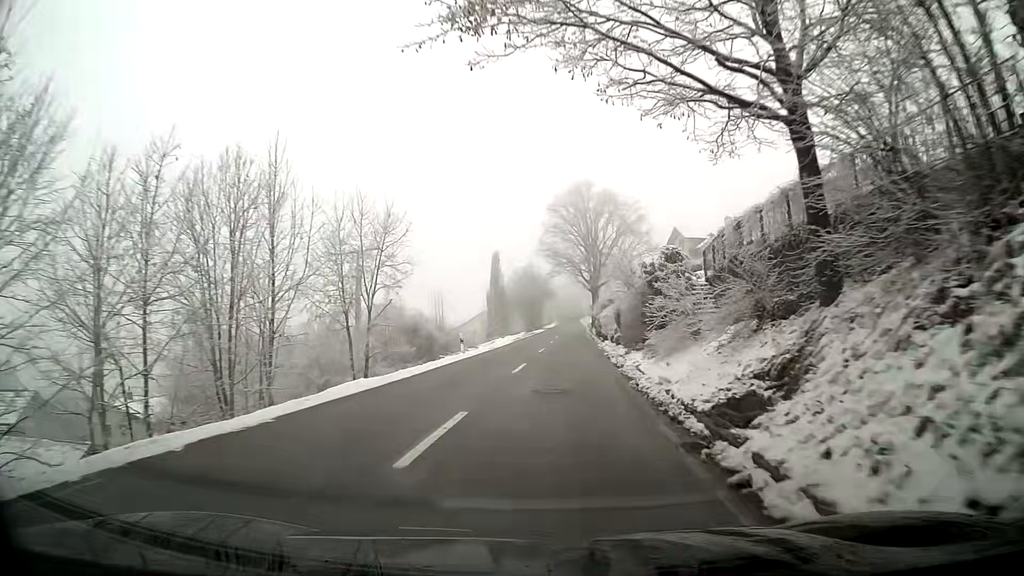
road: tertiary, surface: asphalt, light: Day
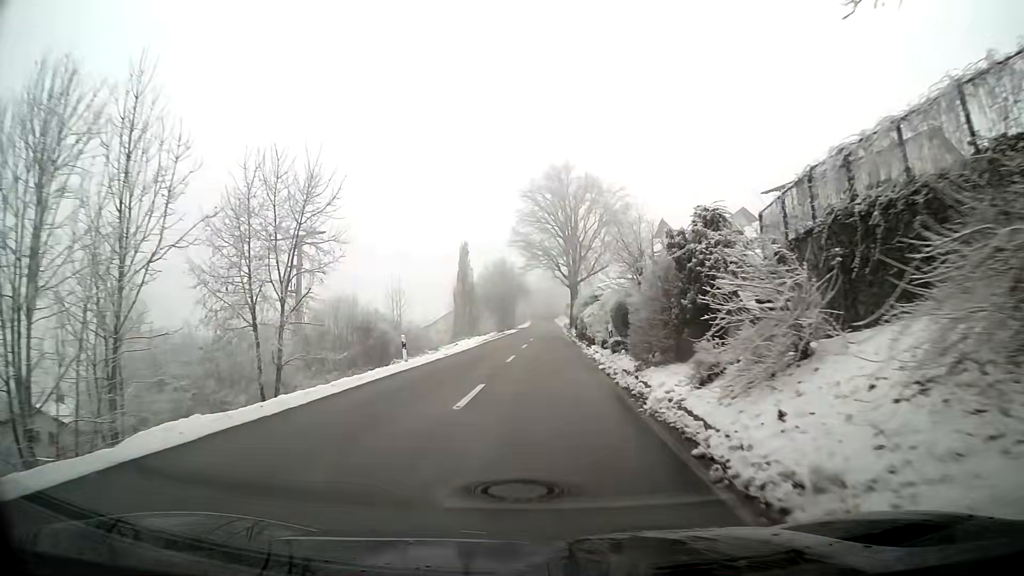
(+0.2, +8.0) m; +3°
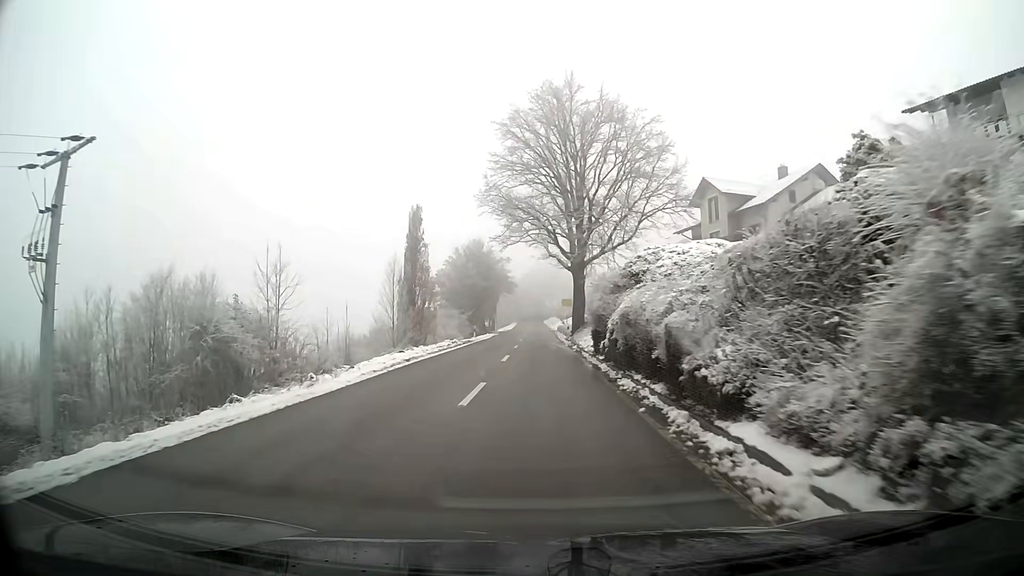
(+0.2, +24.4) m; +1°
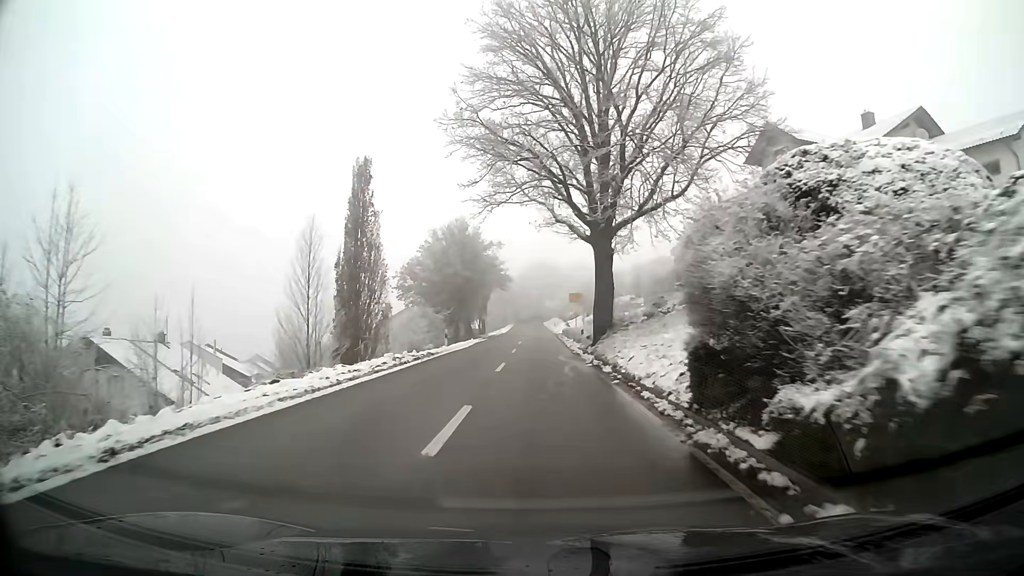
(+0.1, +16.1) m; 0°
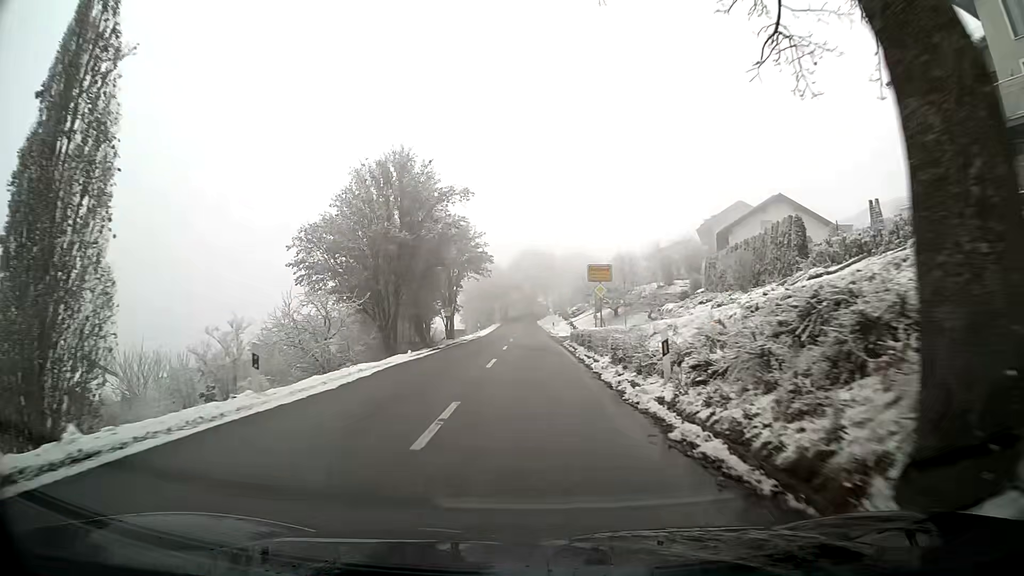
(+0.1, +23.8) m; 0°
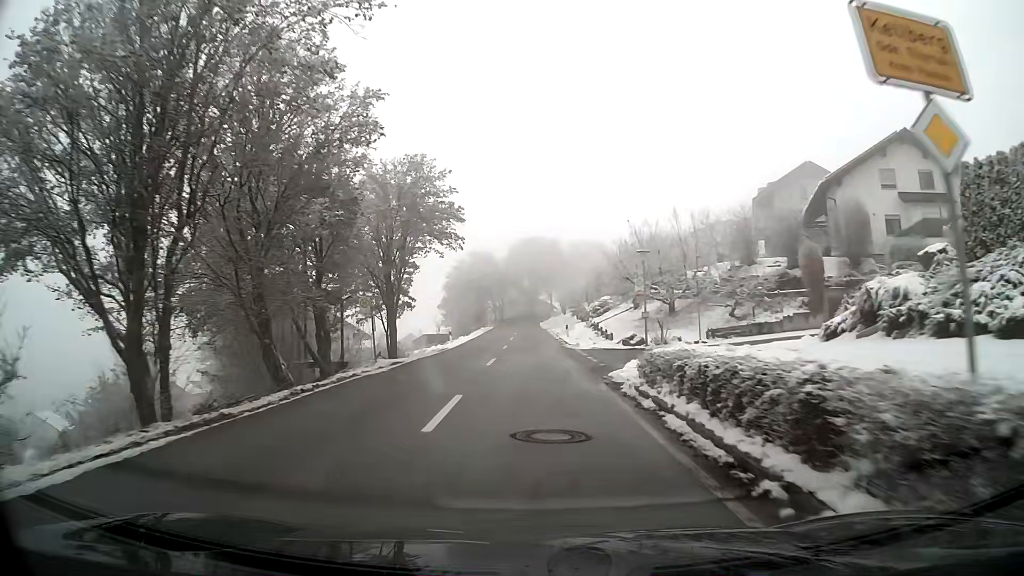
(+0.1, +23.2) m; 0°
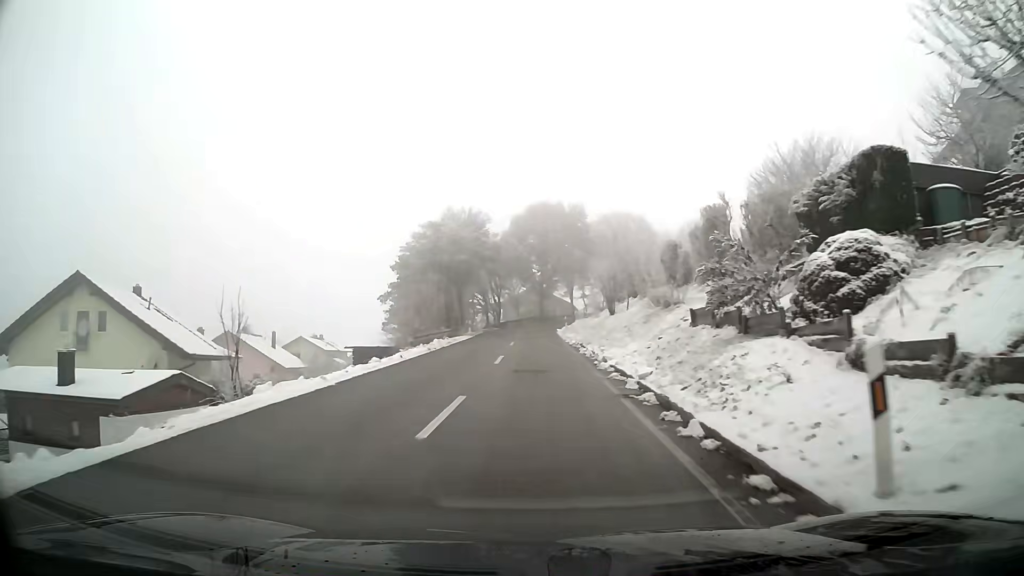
(-0.3, +37.3) m; -1°
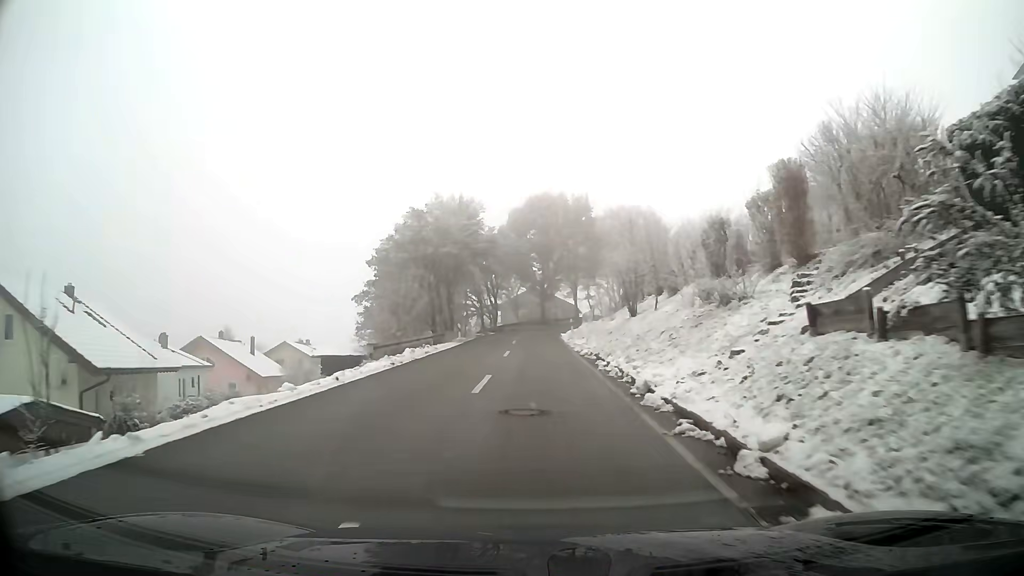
(0.0, +7.2) m; 0°
